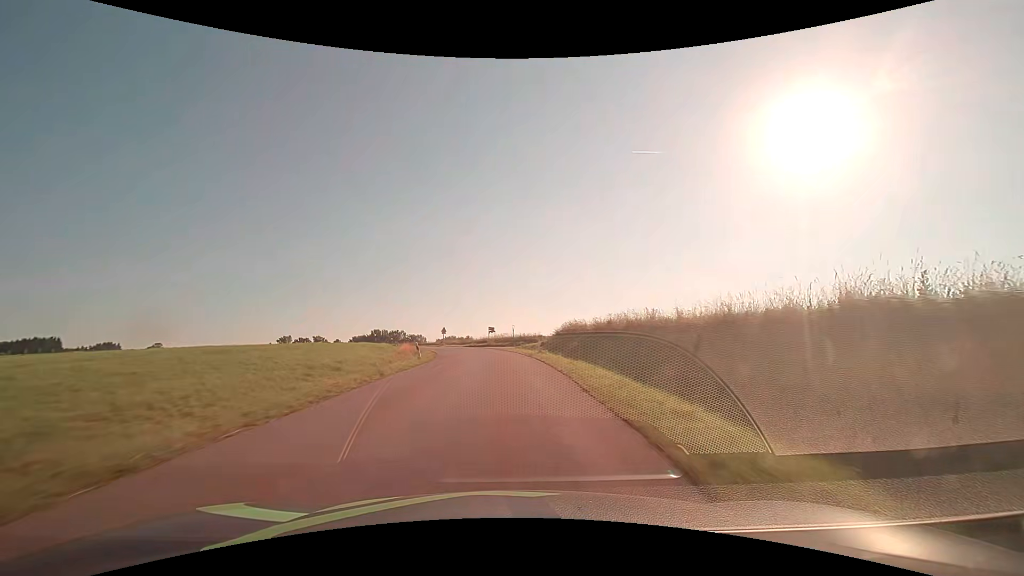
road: tertiary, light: Day
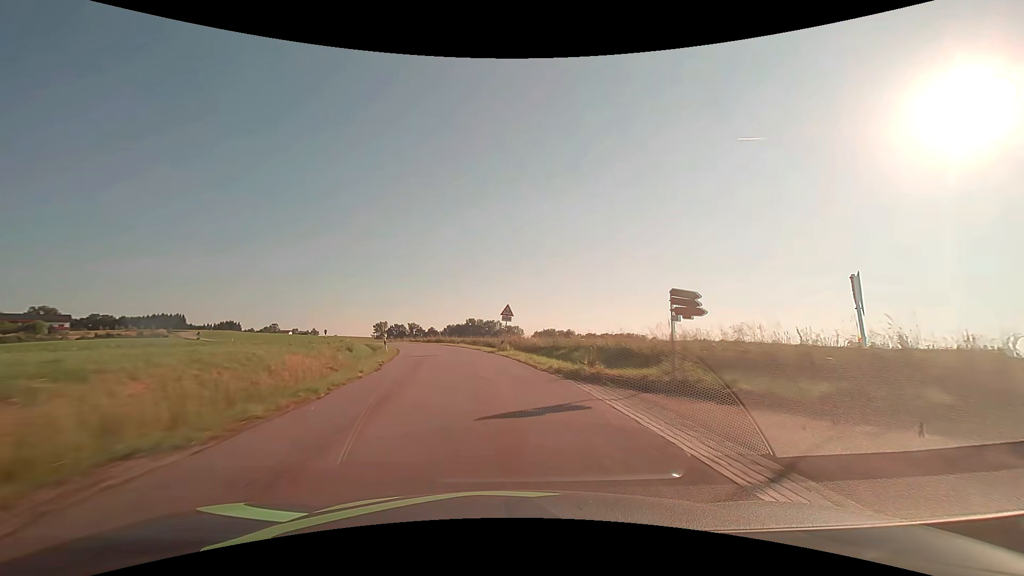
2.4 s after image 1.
(-3.5, +48.8) m; -11°
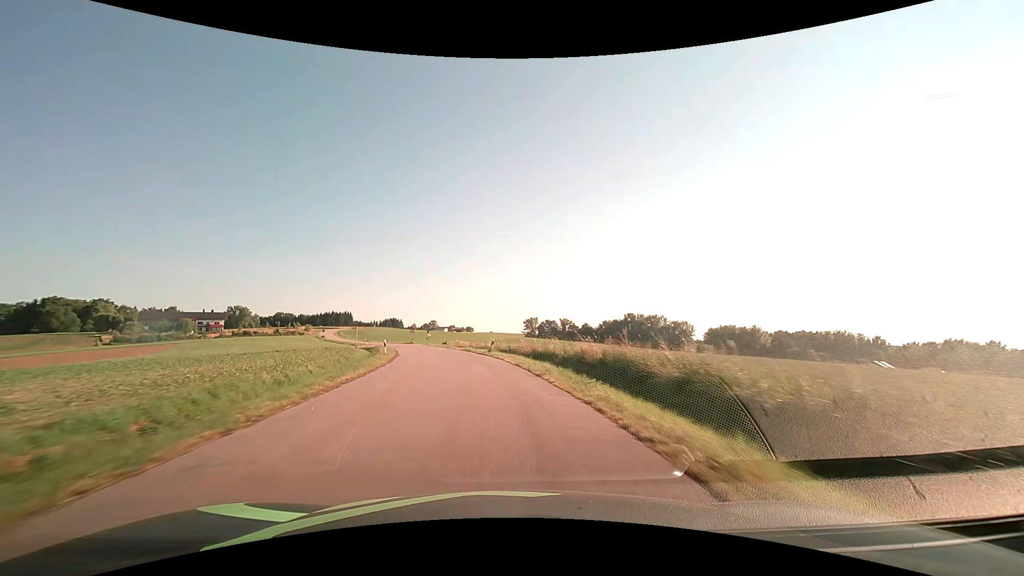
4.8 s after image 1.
(-7.4, +49.0) m; -17°
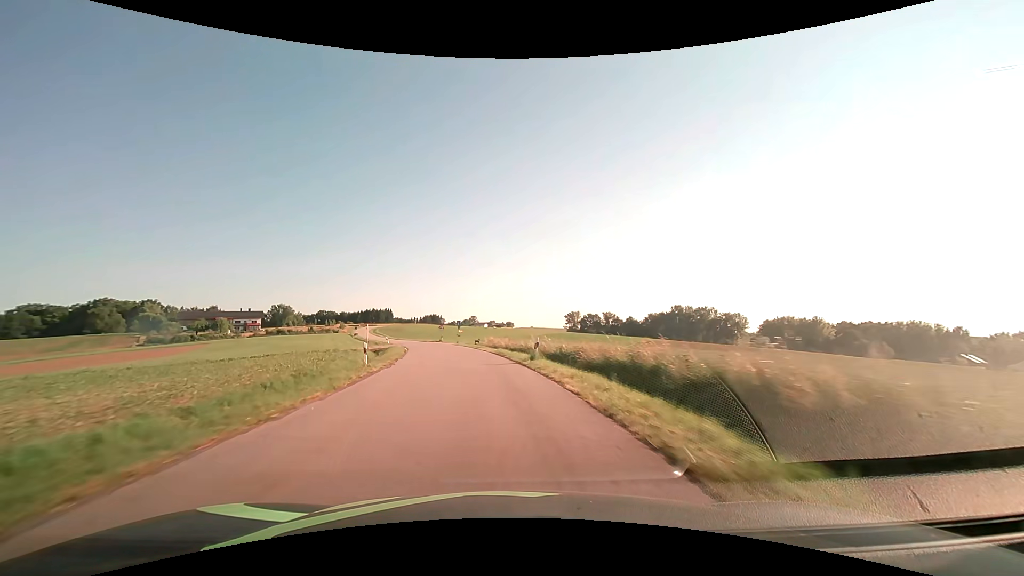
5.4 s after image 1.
(-0.5, +12.5) m; -4°
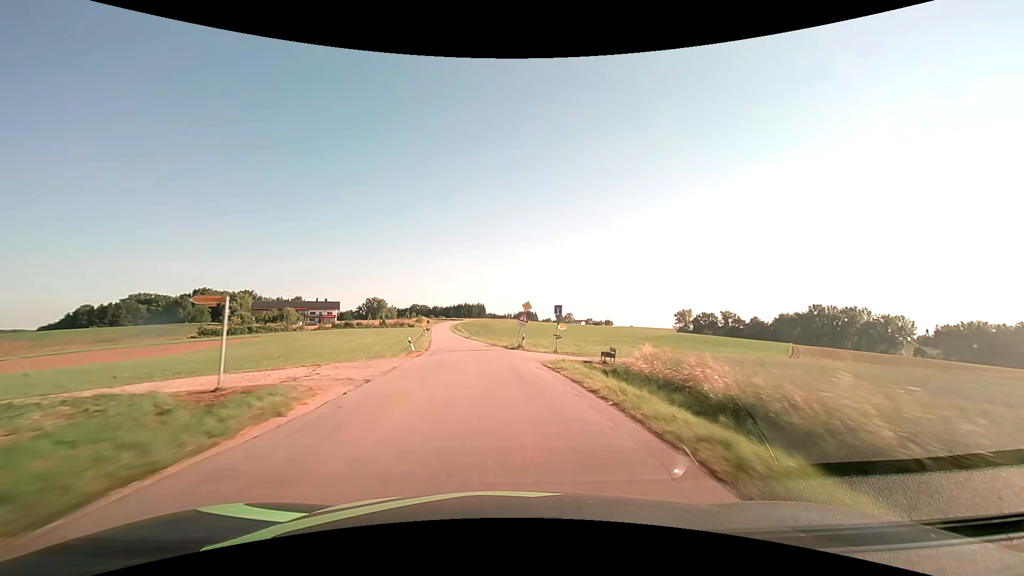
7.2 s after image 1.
(-4.3, +37.5) m; -11°
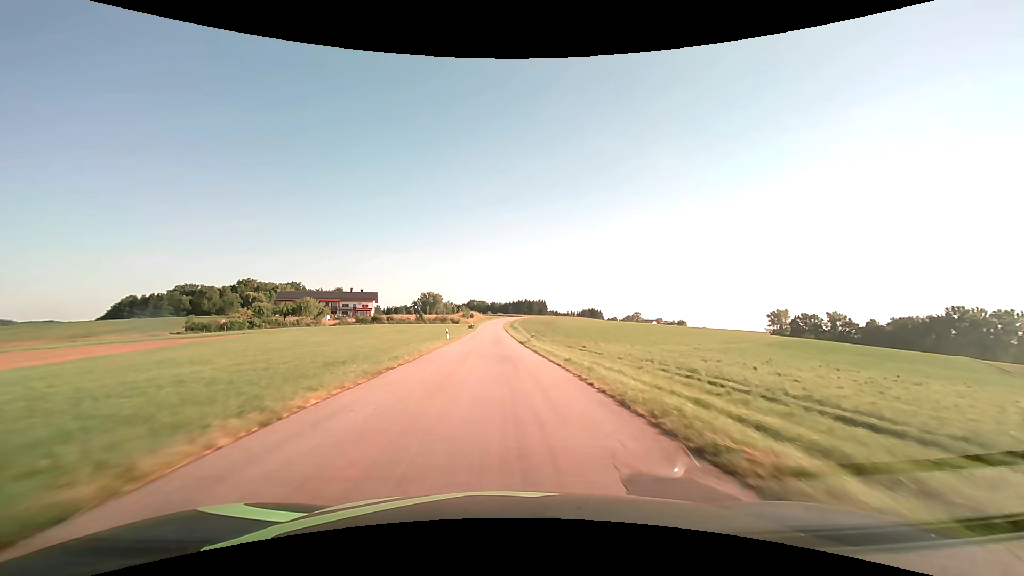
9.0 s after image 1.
(-2.6, +37.9) m; -7°
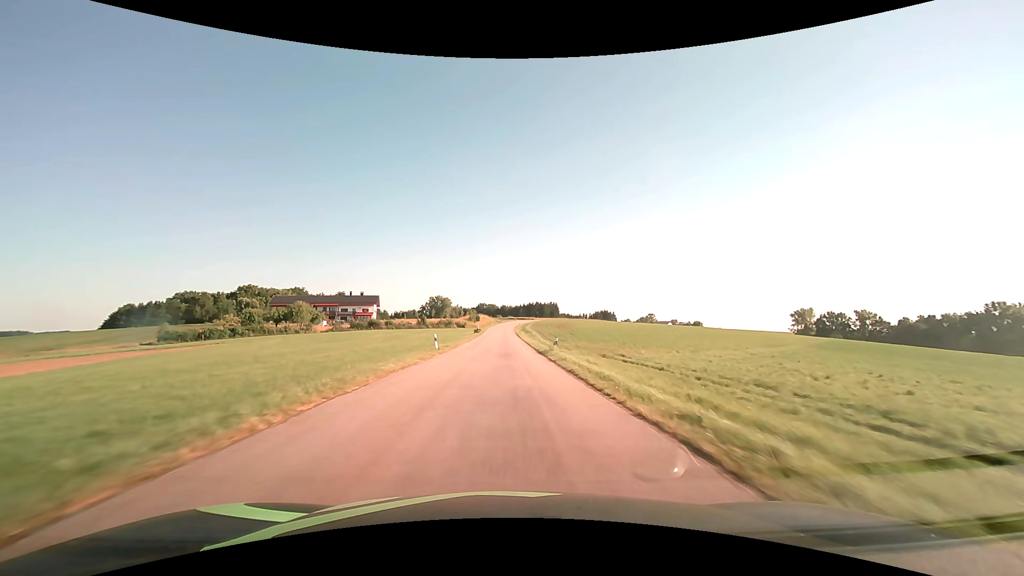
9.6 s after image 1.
(-0.1, +12.7) m; -1°
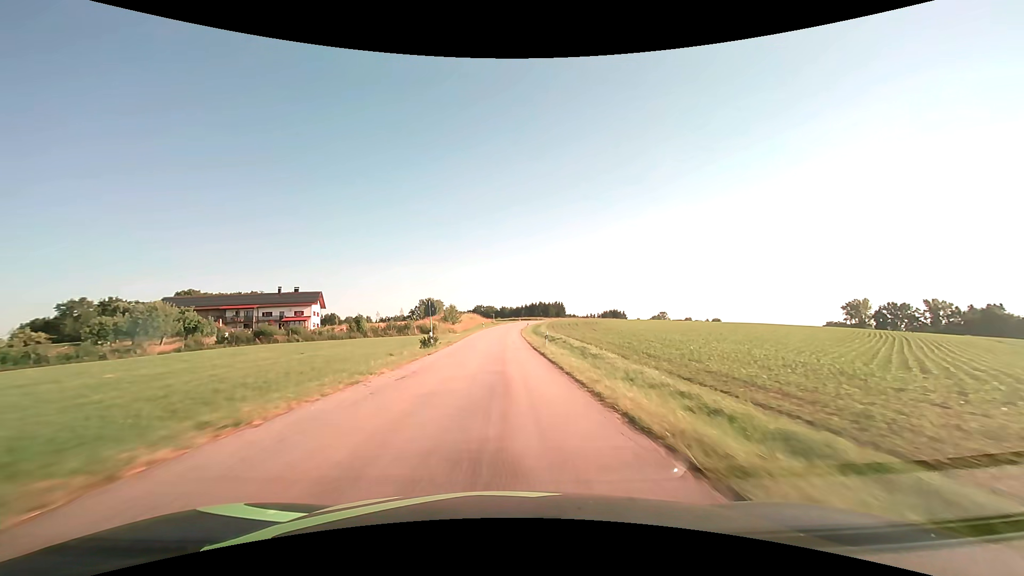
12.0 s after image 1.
(-0.1, +50.4) m; 0°
(0, +10) (0, +20) (0, +30) (0, +40) (0, +50) (0, +60) (0, +70) (+1, +80) (+1, +90) (+2, +100) m
